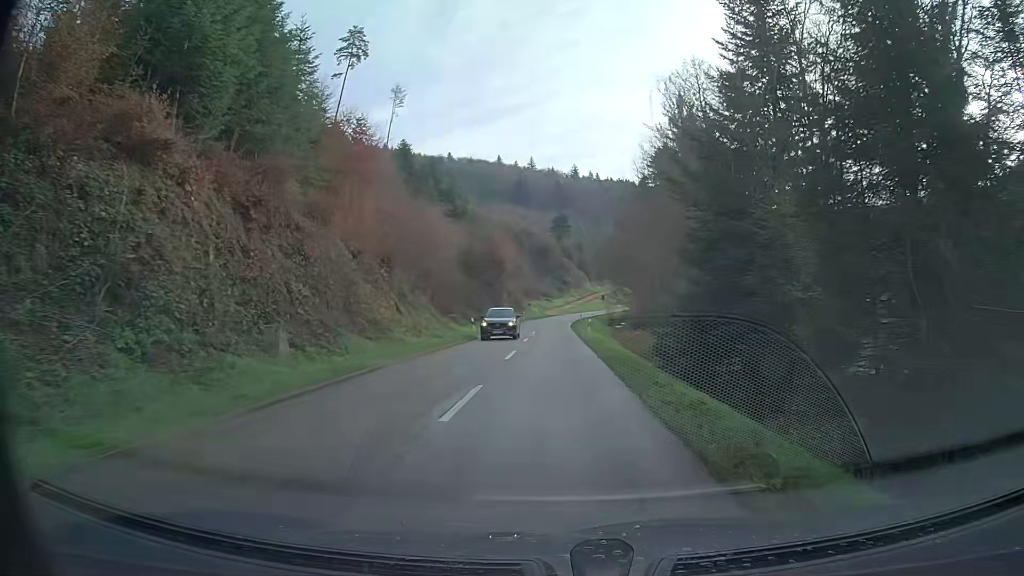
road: tertiary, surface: asphalt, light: Day
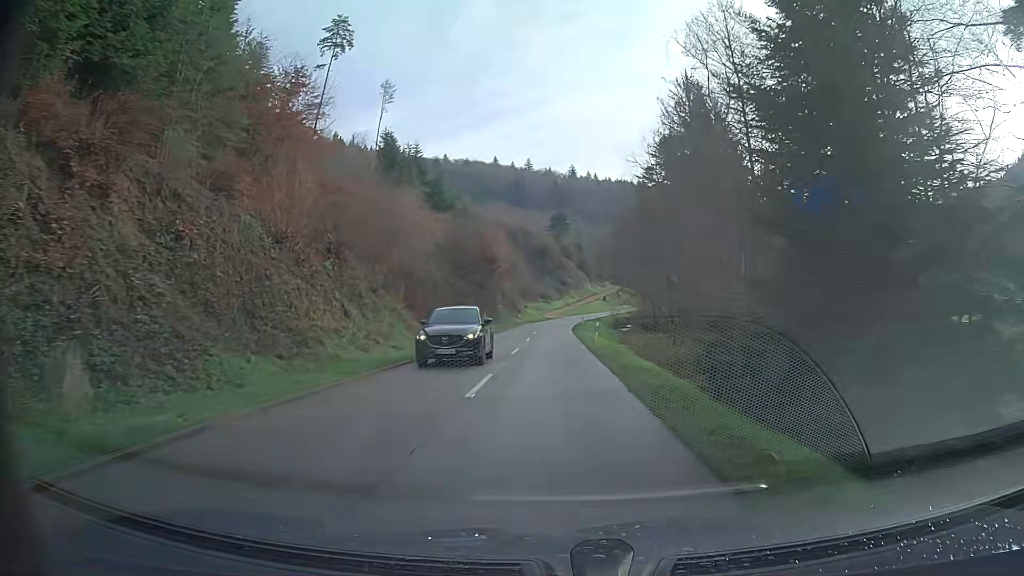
(0.0, +8.7) m; 0°
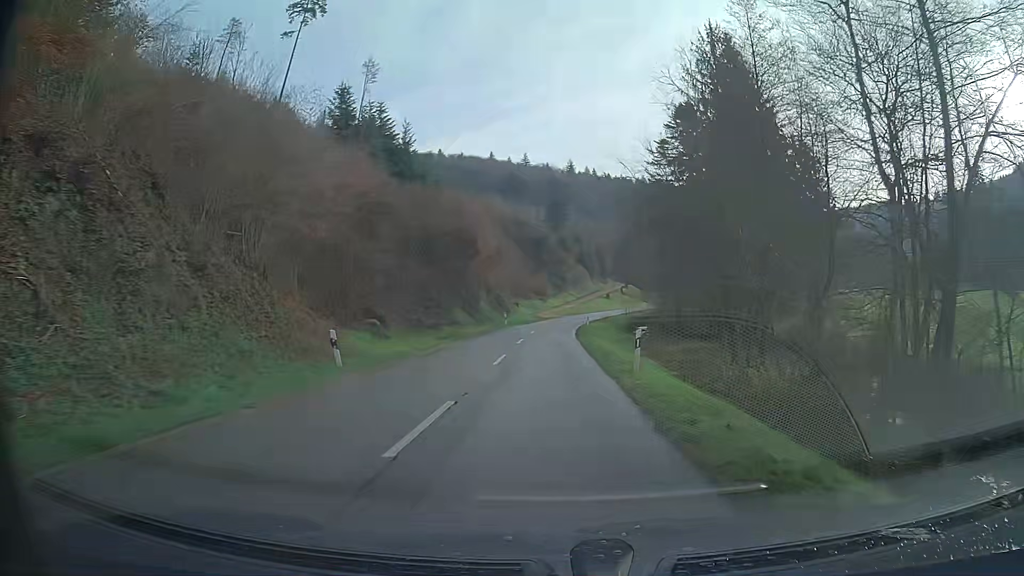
(+0.1, +17.2) m; 0°
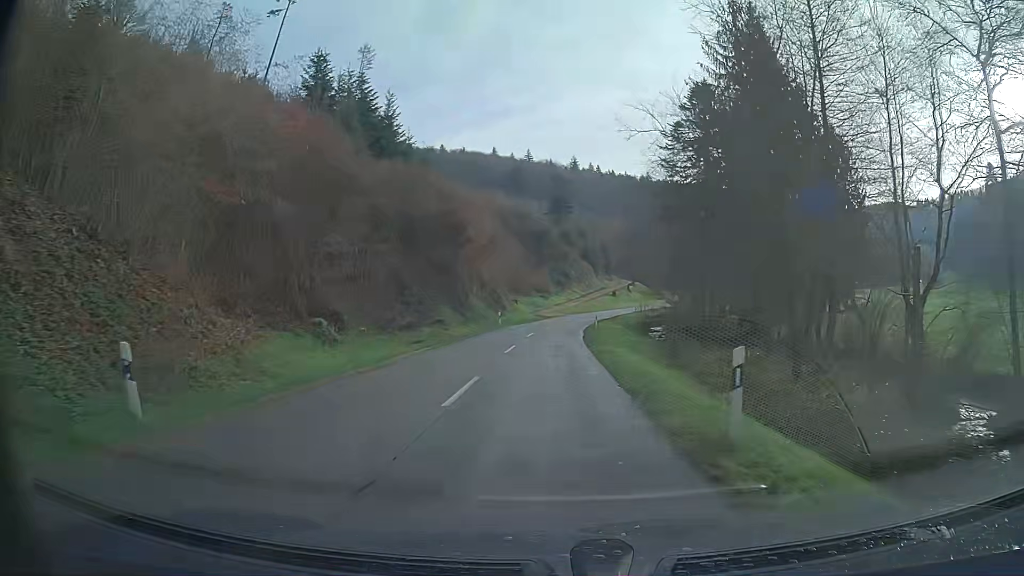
(0.0, +8.5) m; 0°
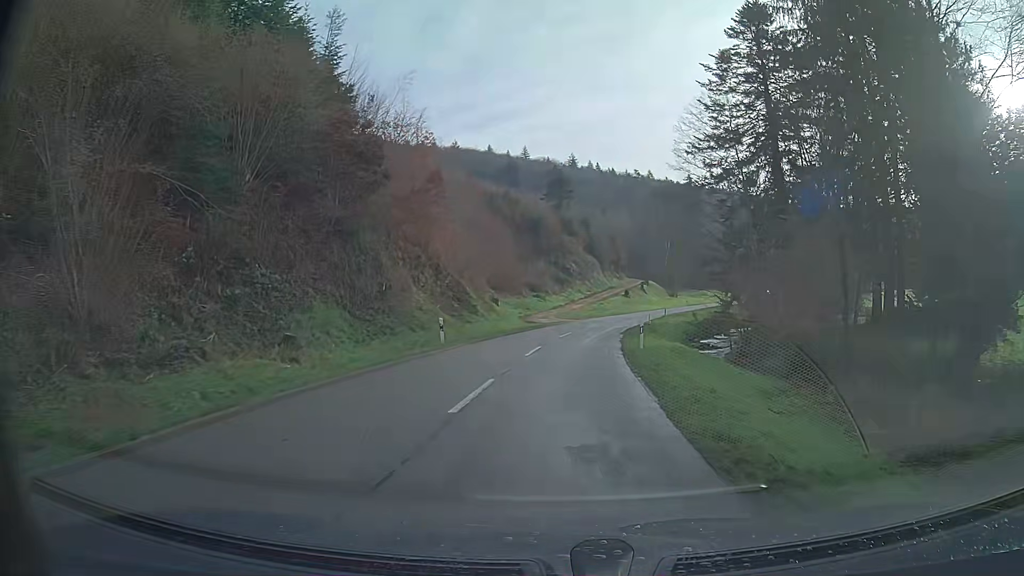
(0.0, +25.2) m; +1°
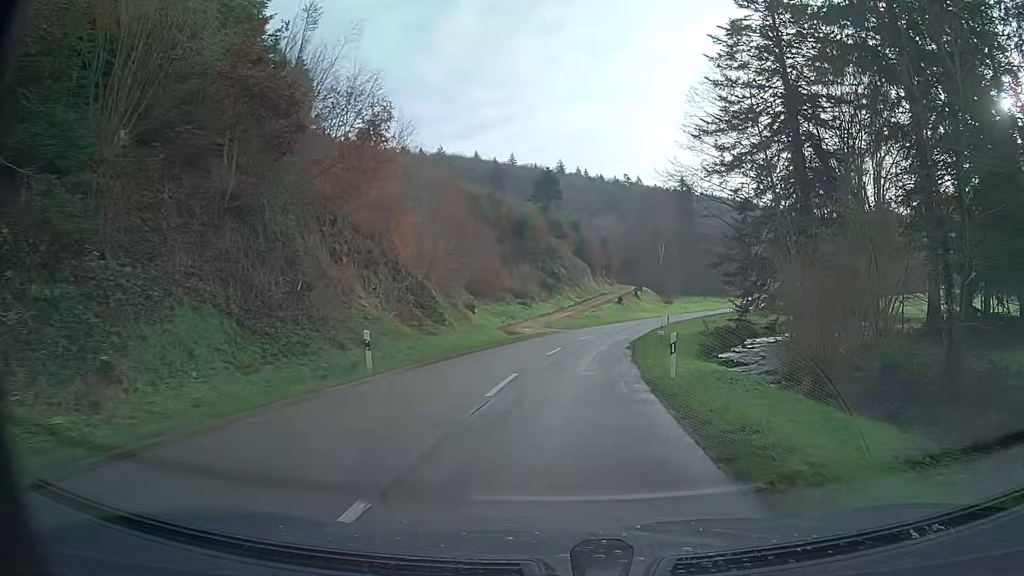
(+0.1, +8.2) m; +2°
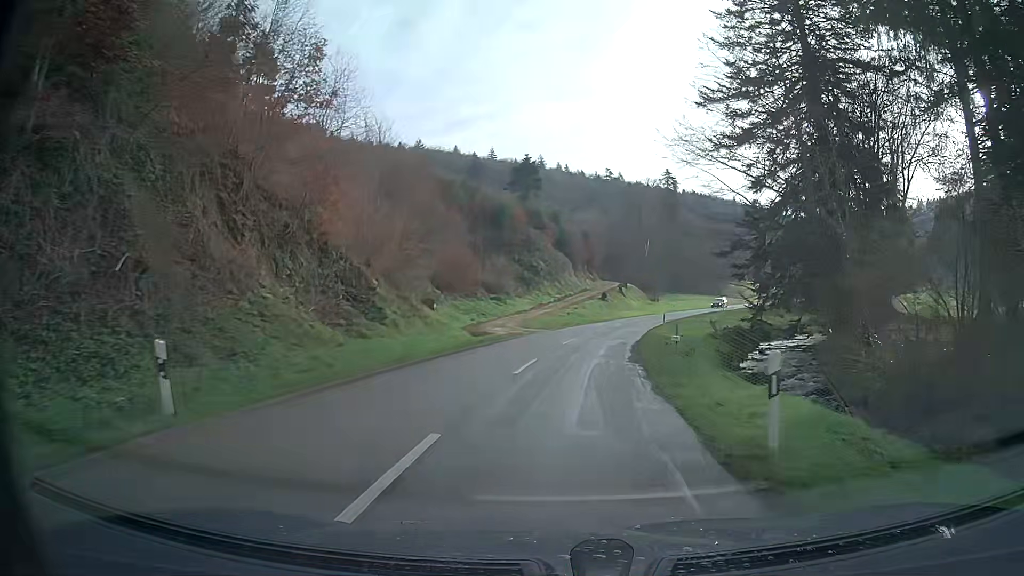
(+0.2, +8.1) m; +3°
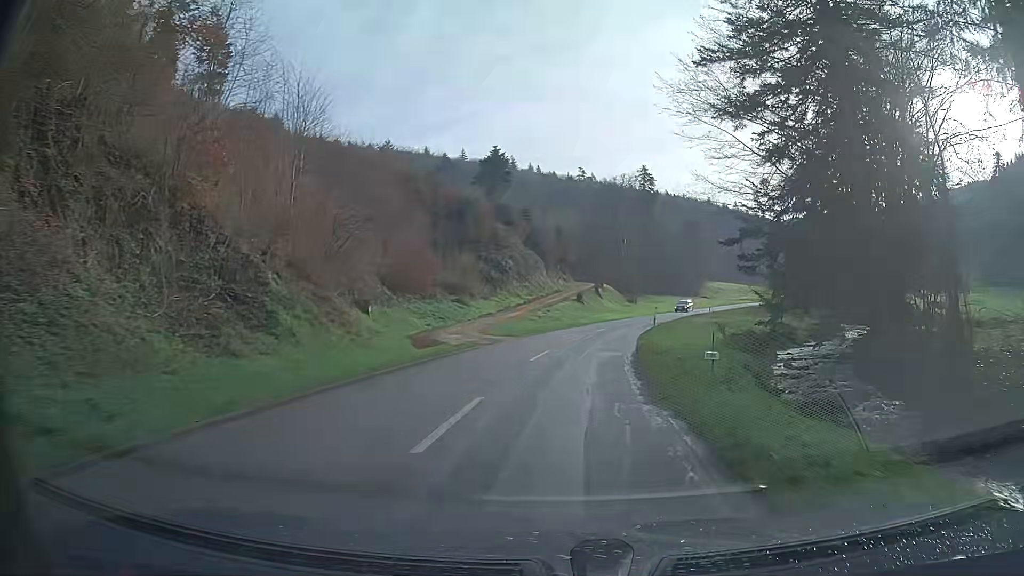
(+0.1, +8.1) m; +1°
